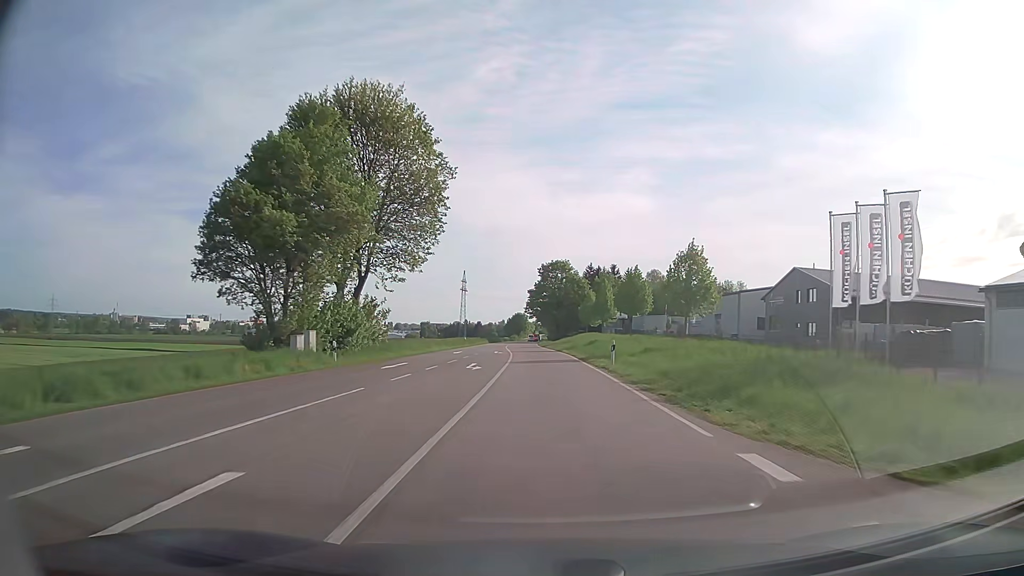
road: secondary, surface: asphalt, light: Day
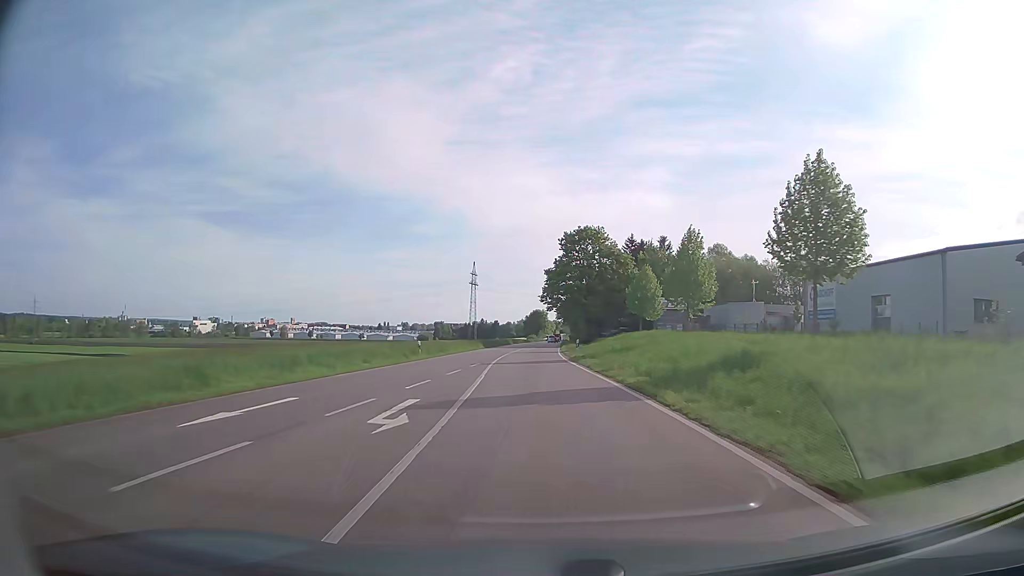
(-0.3, +38.4) m; -2°
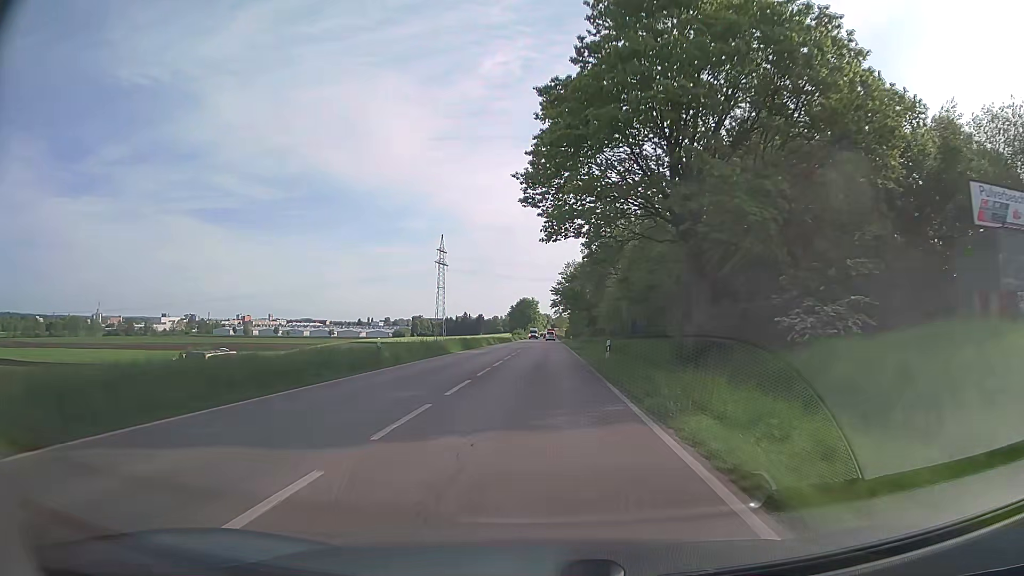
(0.0, +63.5) m; +1°
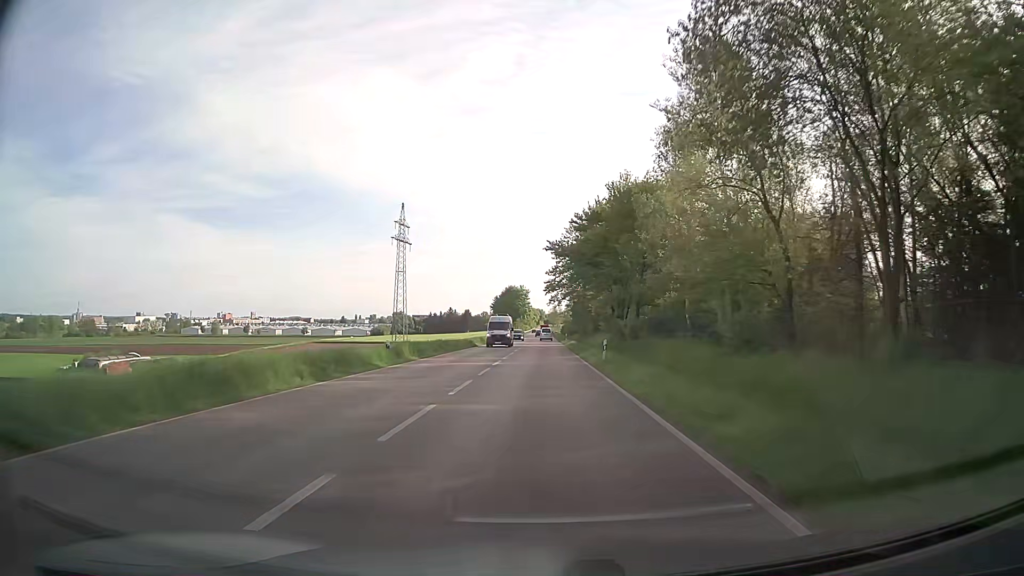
(+0.3, +47.9) m; +1°
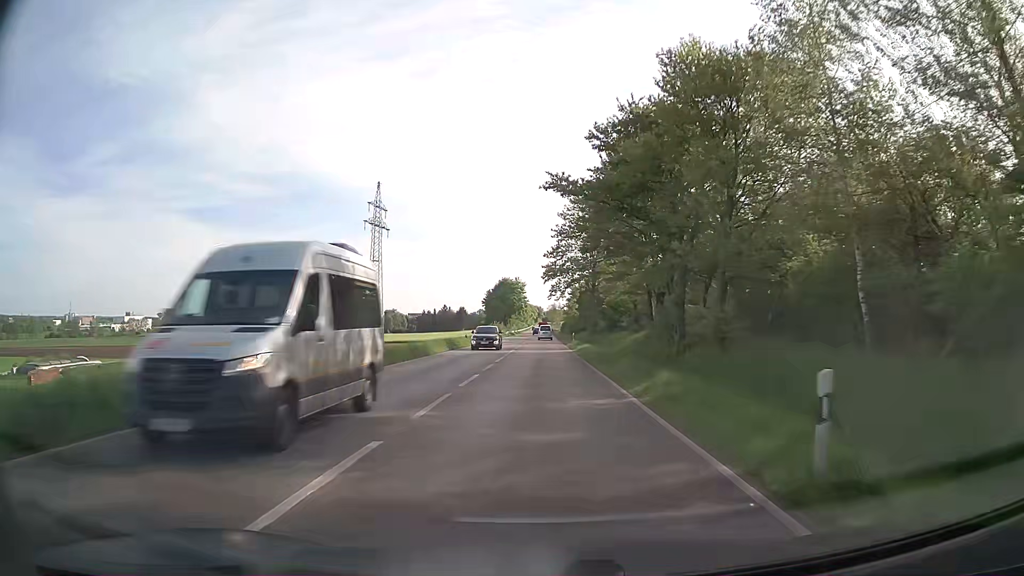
(0.0, +21.7) m; 0°
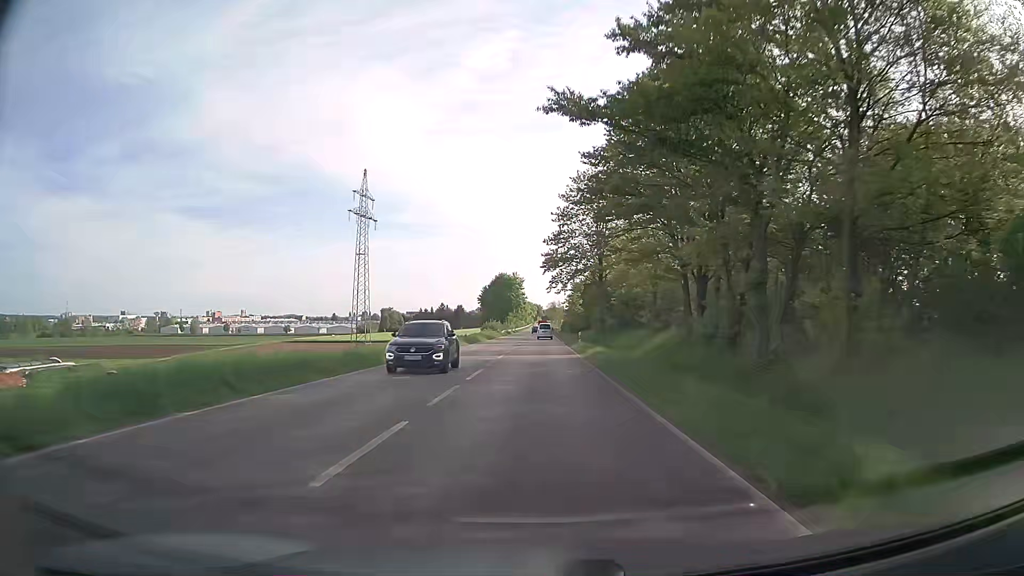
(0.0, +10.2) m; 0°
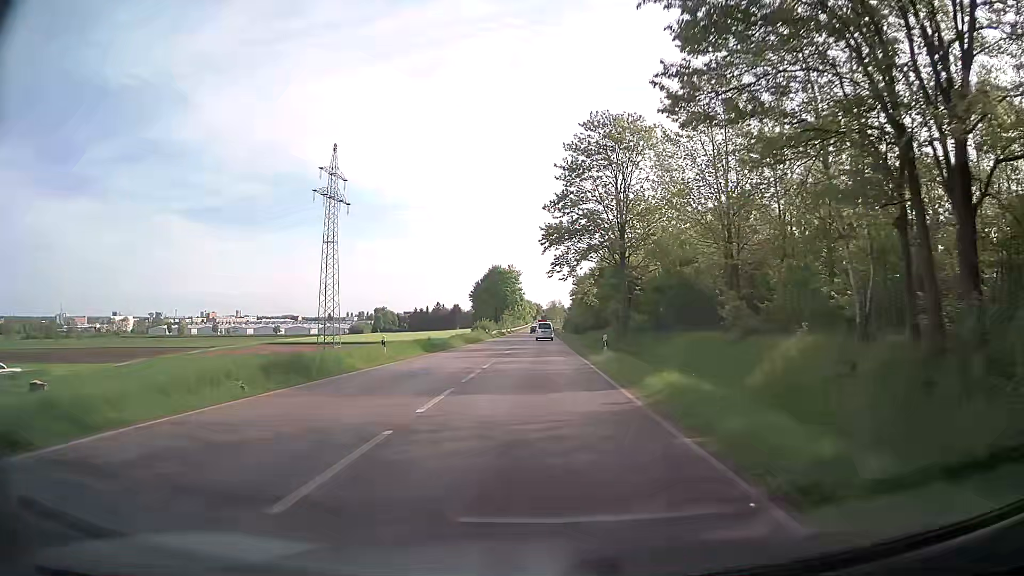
(-0.1, +18.6) m; 0°
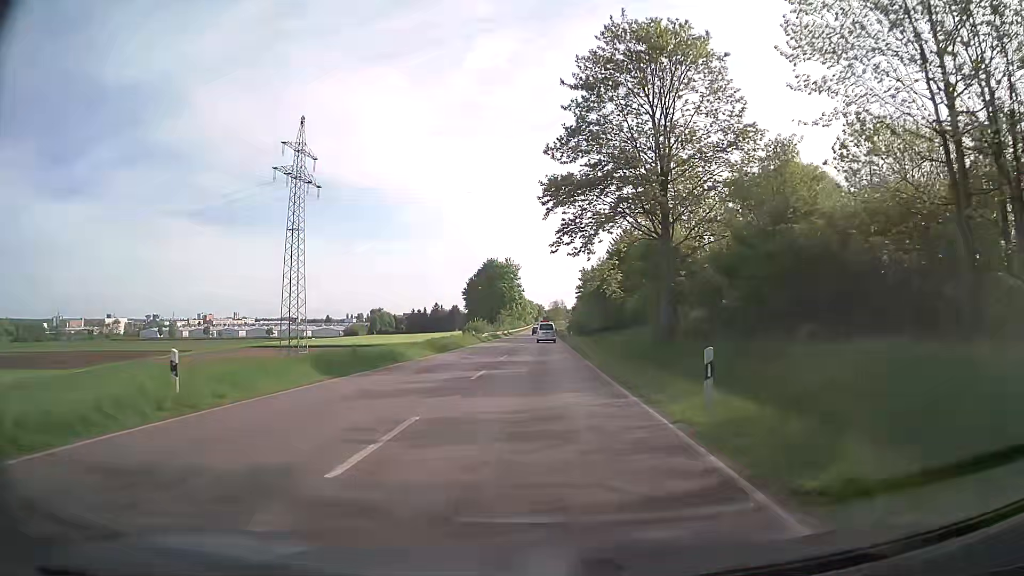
(0.0, +16.3) m; 0°
(0, +10) (0, +20) (0, +30) (0, +40) (0, +50) (0, +60) (0, +70) (0, +80) (0, +90) (0, +100) m
